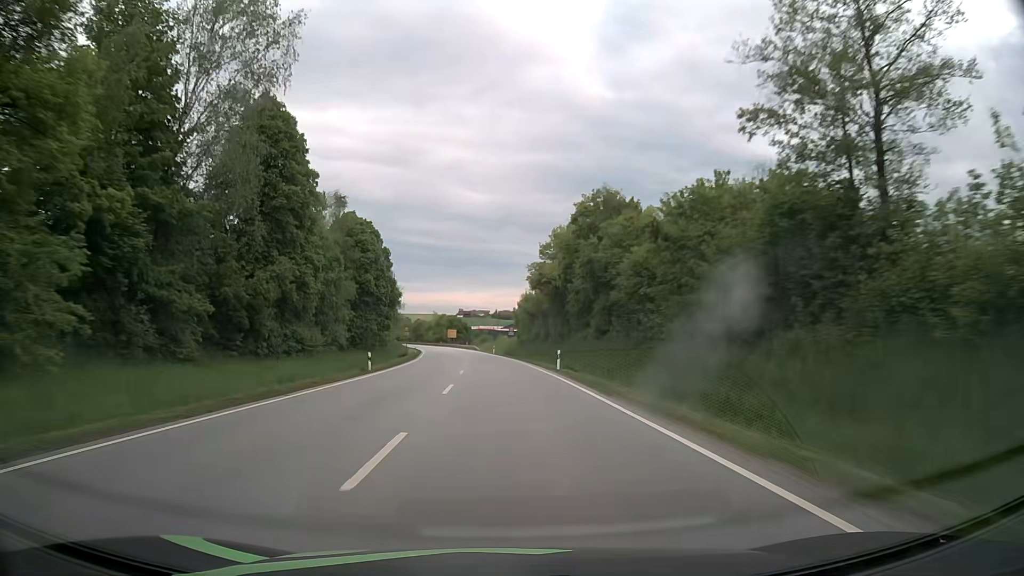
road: primary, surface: asphalt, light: Day
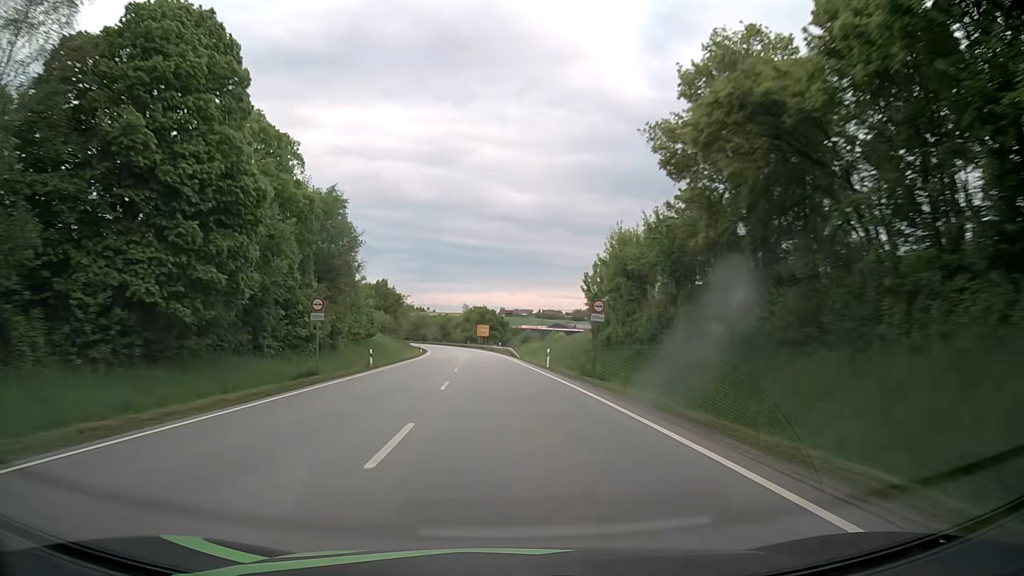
(-1.5, +47.5) m; -4°
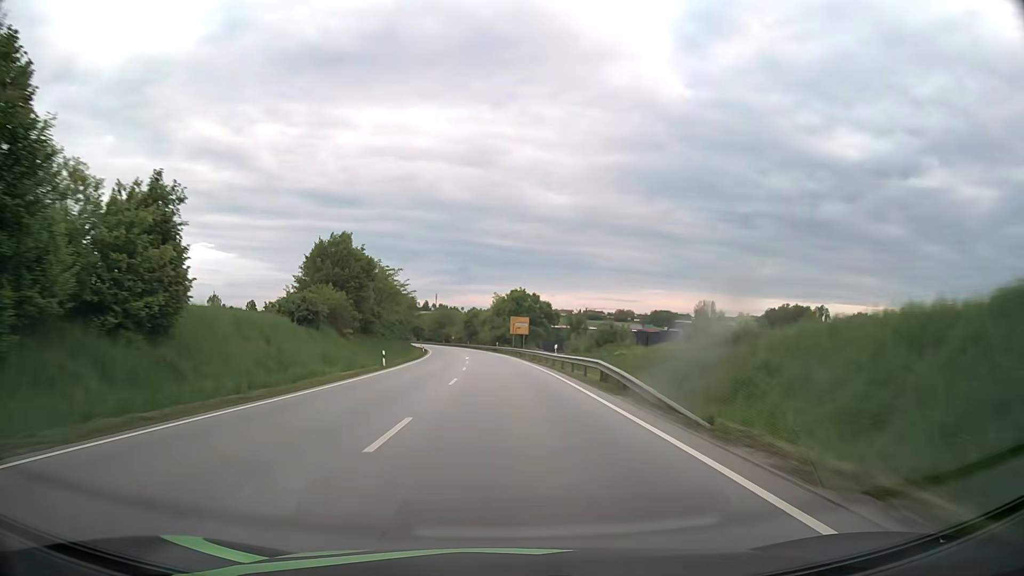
(-1.2, +47.5) m; -3°
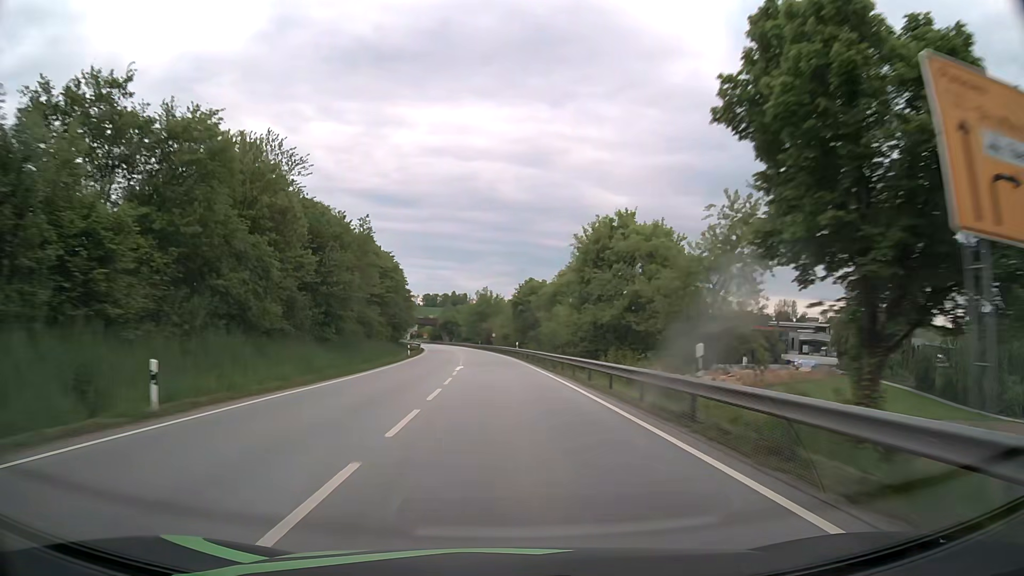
(-3.6, +79.2) m; -5°
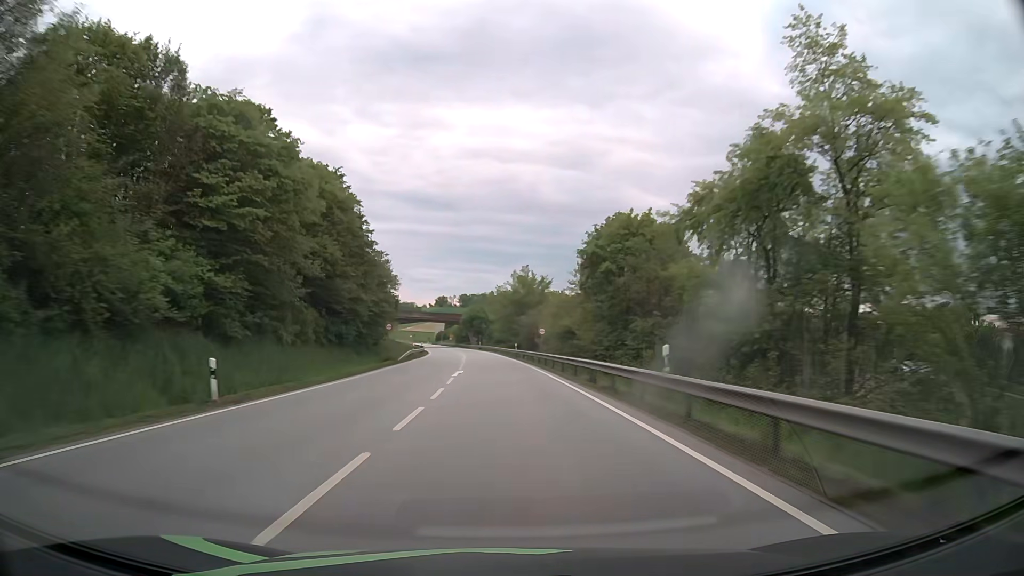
(-1.5, +47.5) m; -4°
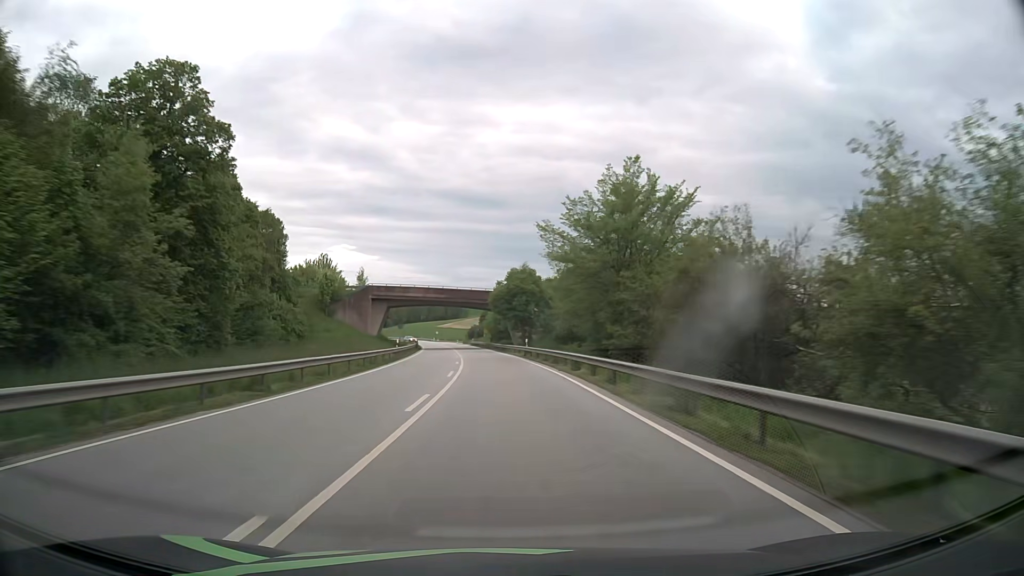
(-1.9, +63.4) m; -4°
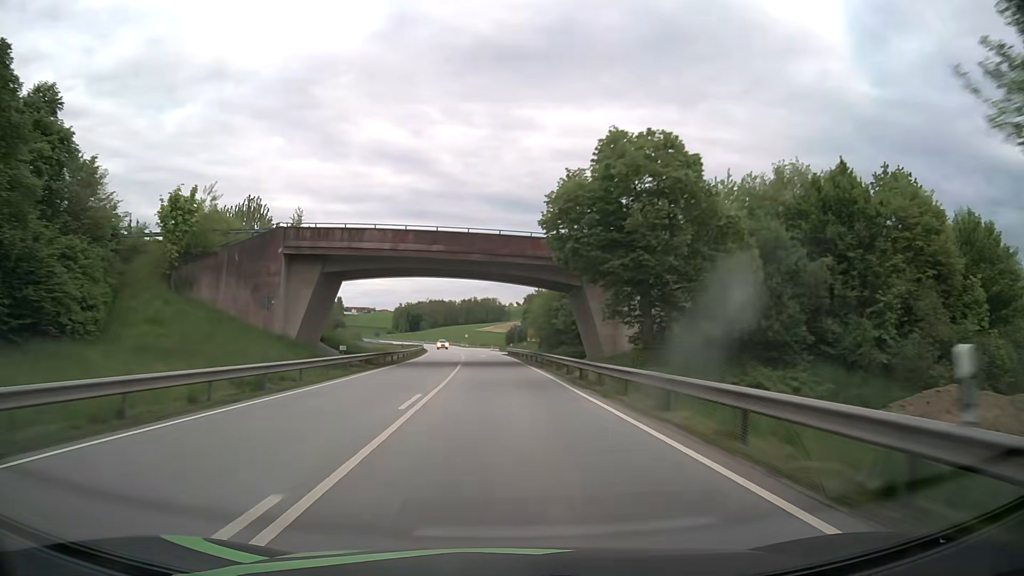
(-1.6, +47.5) m; -4°
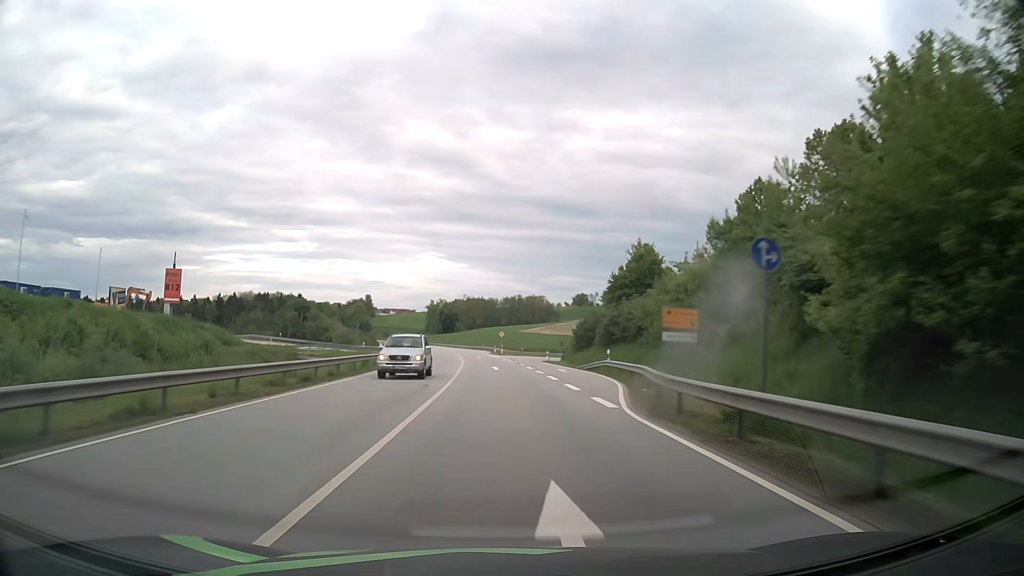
(-2.4, +63.2) m; -4°
(0, +10) (0, +20) (0, +30) (-1, +40) (-1, +50) (-2, +60) (-3, +70) (-4, +80) (-5, +90) (-6, +100) m
